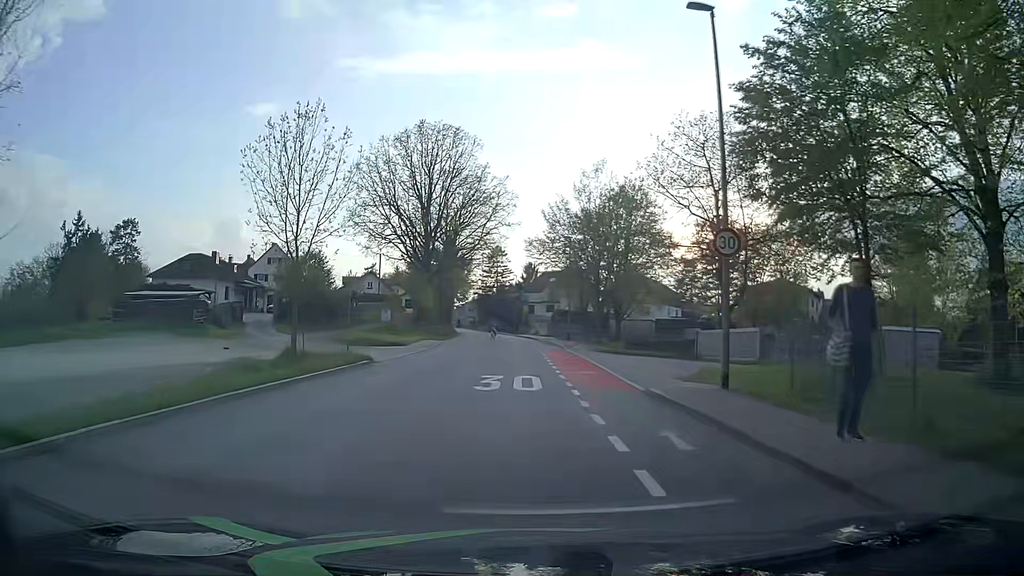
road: tertiary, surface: asphalt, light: Day
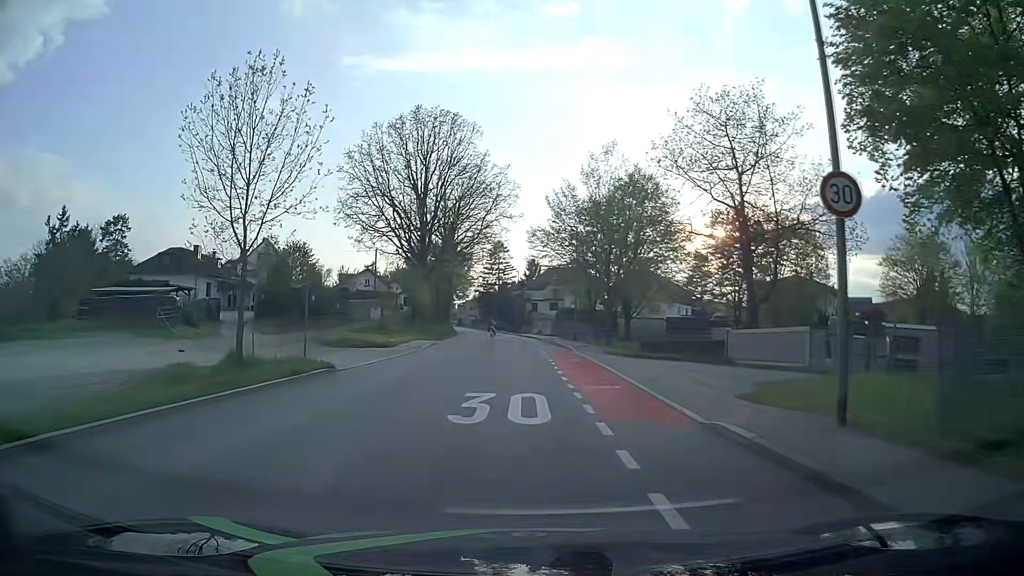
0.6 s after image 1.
(0.0, +4.9) m; -1°
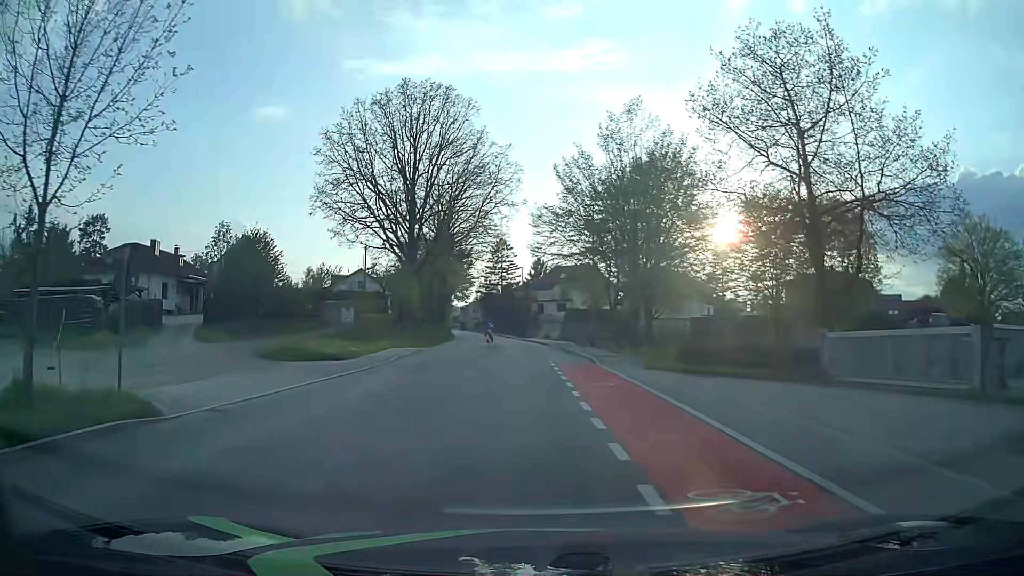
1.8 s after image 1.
(+0.1, +9.6) m; 0°
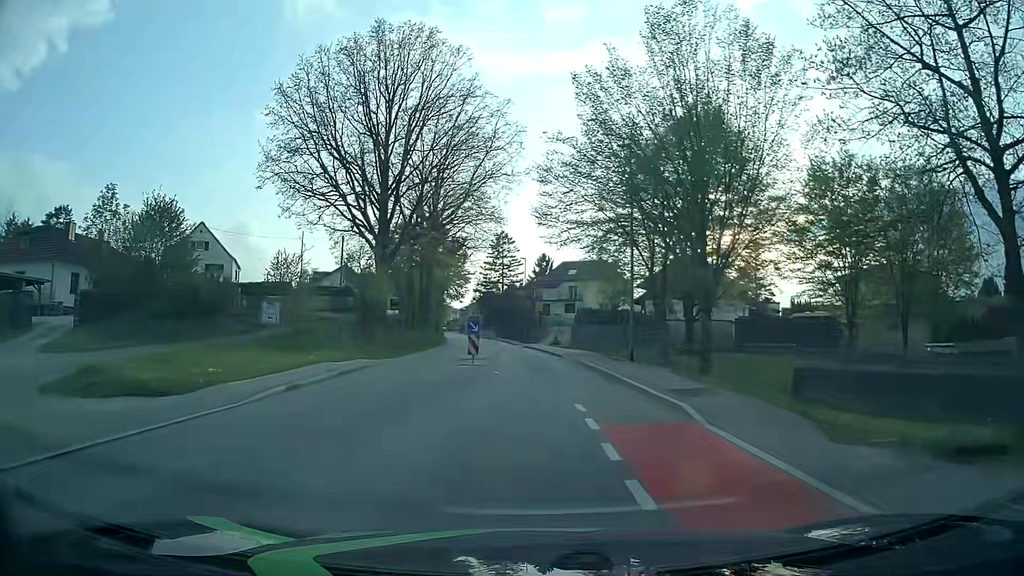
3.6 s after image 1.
(-0.1, +13.8) m; 0°
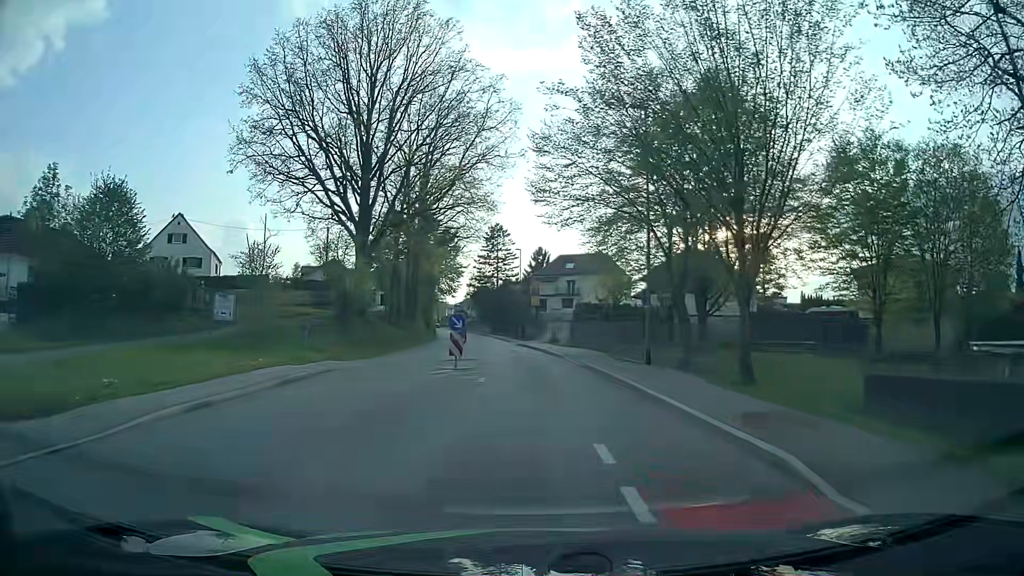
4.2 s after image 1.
(0.0, +4.5) m; 0°
(0, +10) (0, +20) (-1, +30) (-2, +40) (-3, +50) (-4, +60) (-6, +70) (-7, +80) (-8, +90) (-10, +99) m
